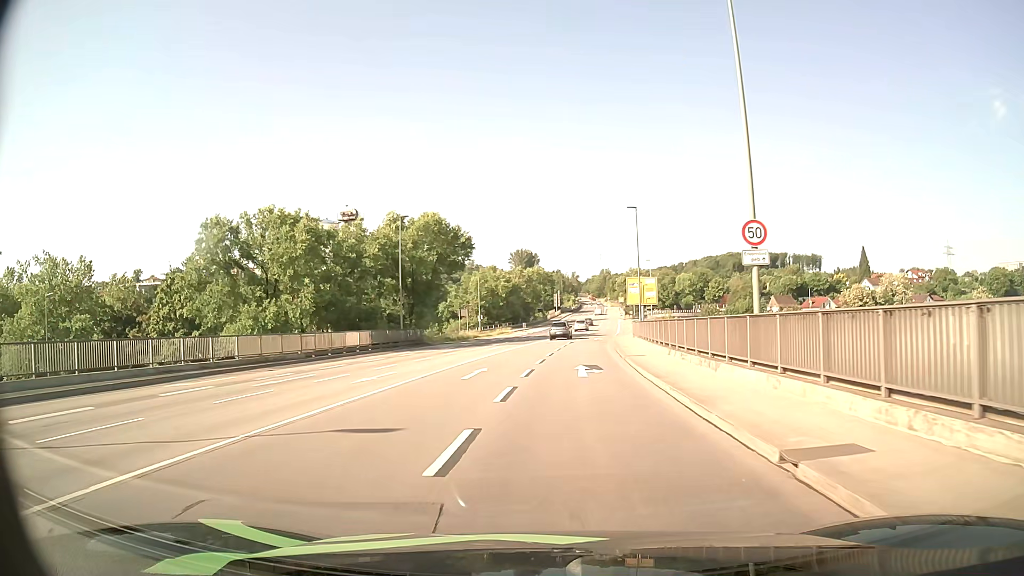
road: primary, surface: asphalt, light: Day
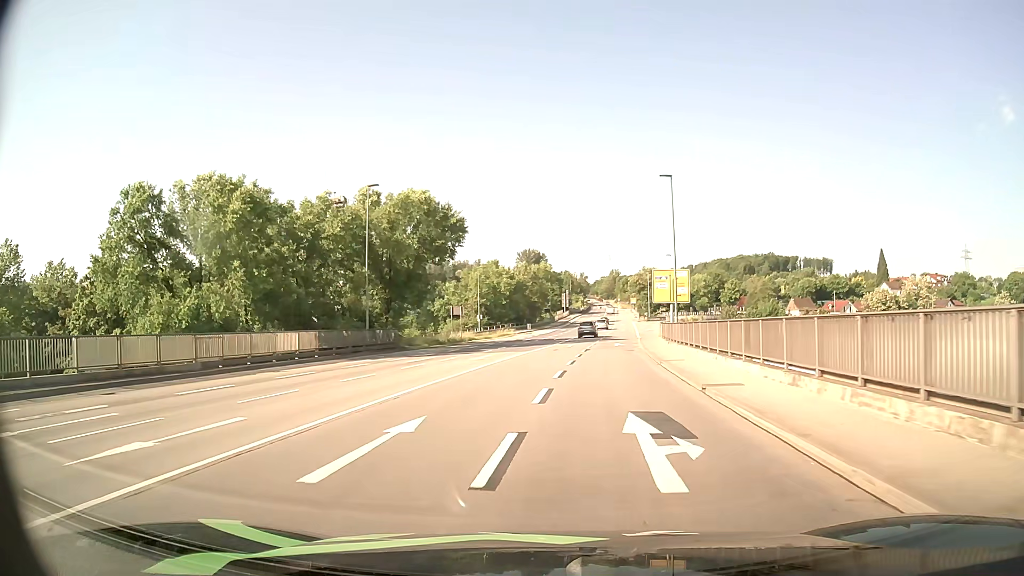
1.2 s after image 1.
(-0.1, +12.4) m; -1°
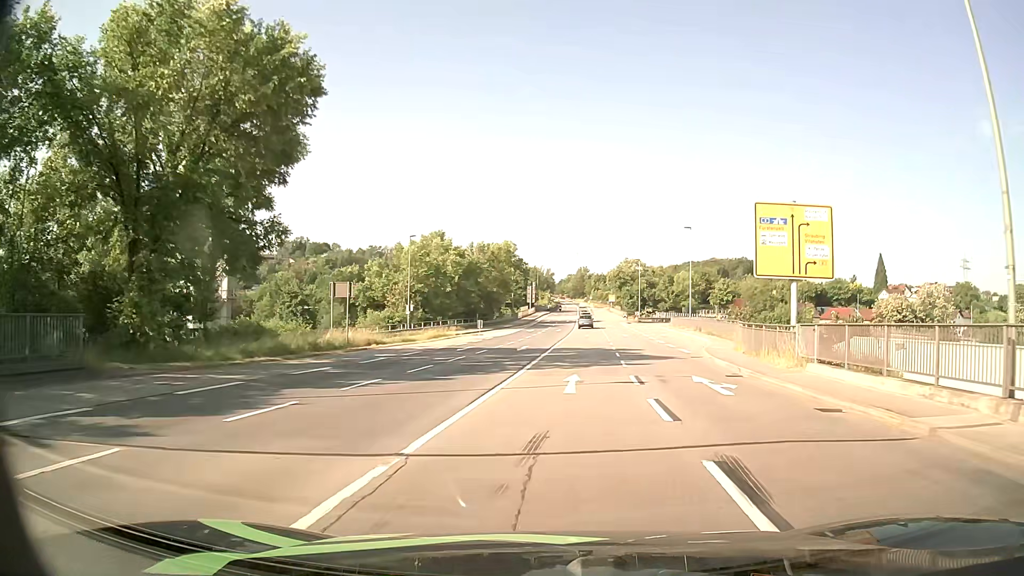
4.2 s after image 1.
(+0.1, +32.3) m; +3°
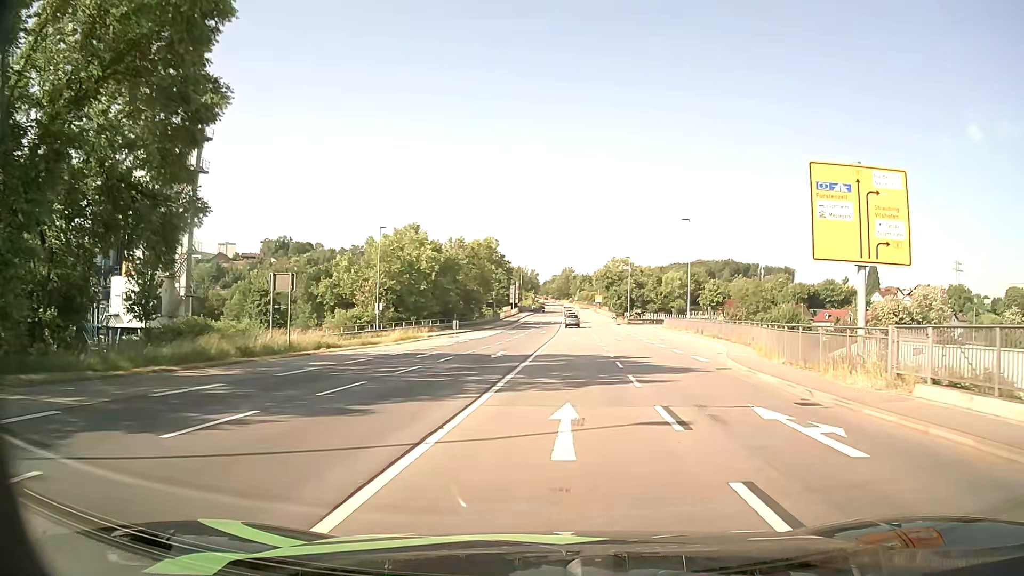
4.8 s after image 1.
(+0.1, +6.7) m; +2°
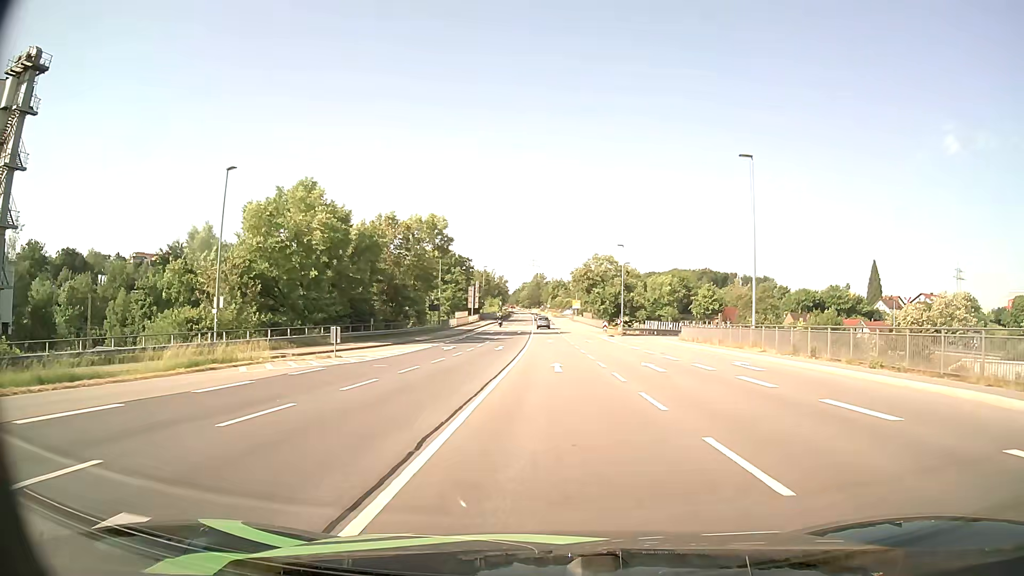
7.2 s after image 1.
(+0.6, +27.8) m; +2°
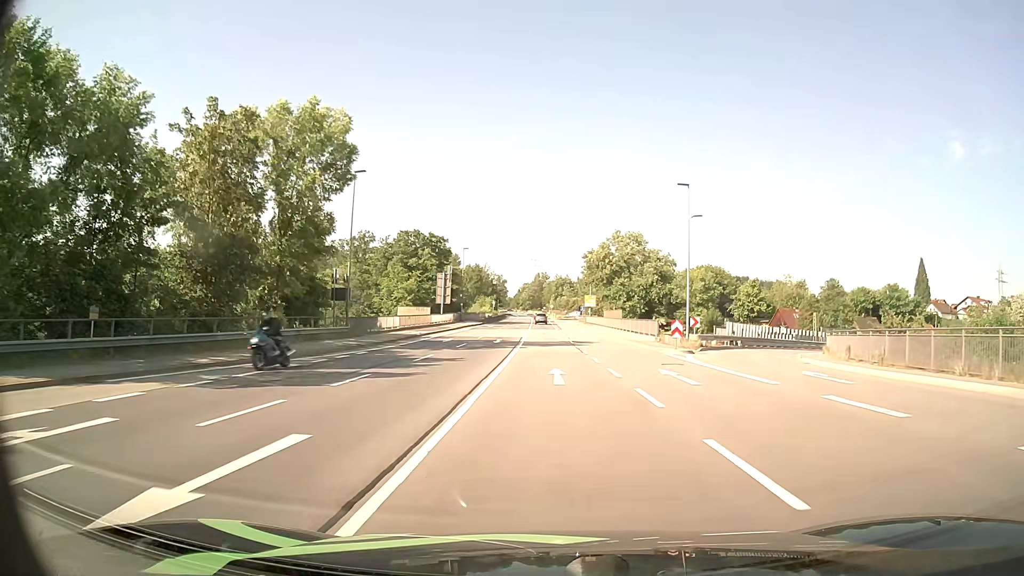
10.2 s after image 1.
(-0.1, +36.6) m; 0°
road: primary_link
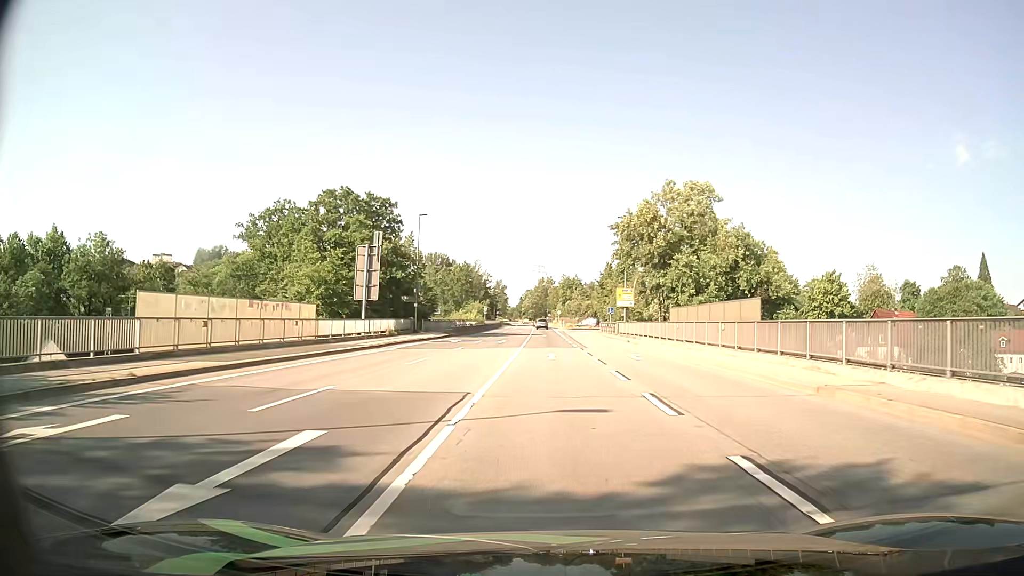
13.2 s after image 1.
(-0.2, +37.8) m; 0°
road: primary
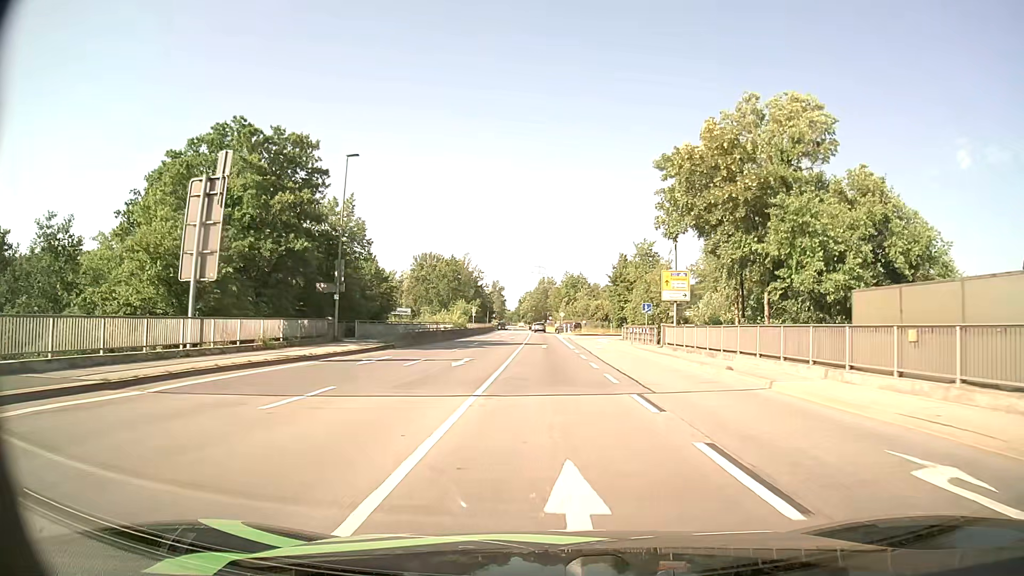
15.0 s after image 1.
(-0.1, +23.2) m; 0°
(0, +10) (0, +20) (0, +30) (0, +40) (0, +50) (0, +60) (-1, +70) (-1, +80) (-1, +90) (-1, +100) m
